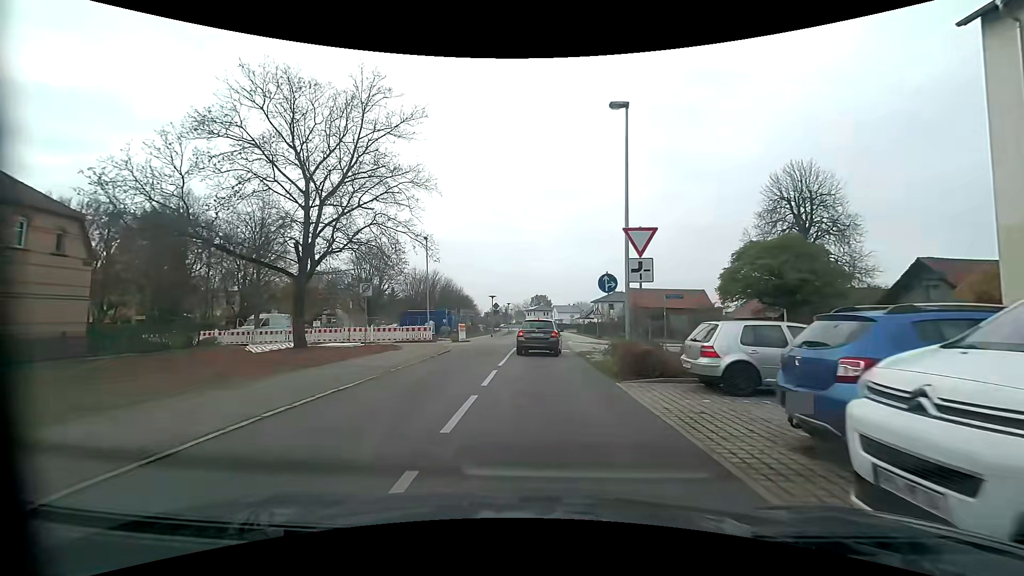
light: Day
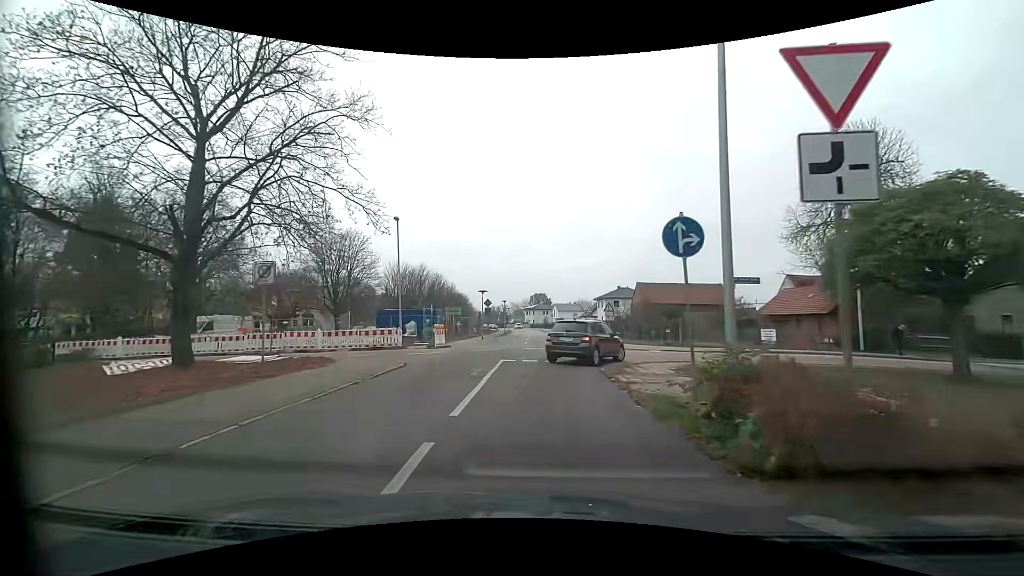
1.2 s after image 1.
(0.0, +8.1) m; 0°
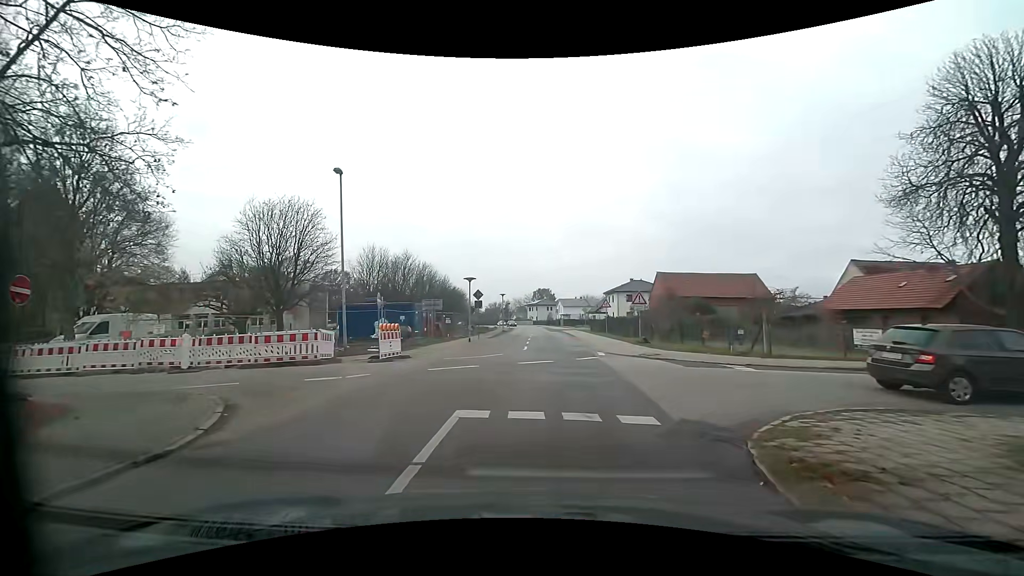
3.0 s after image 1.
(0.0, +9.7) m; 0°
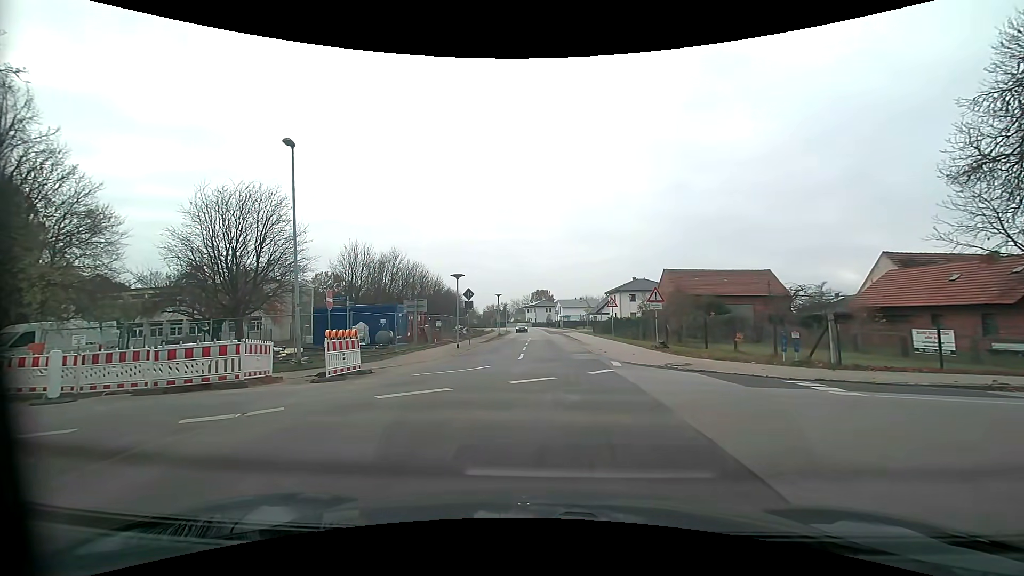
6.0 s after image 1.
(0.0, +3.8) m; +1°
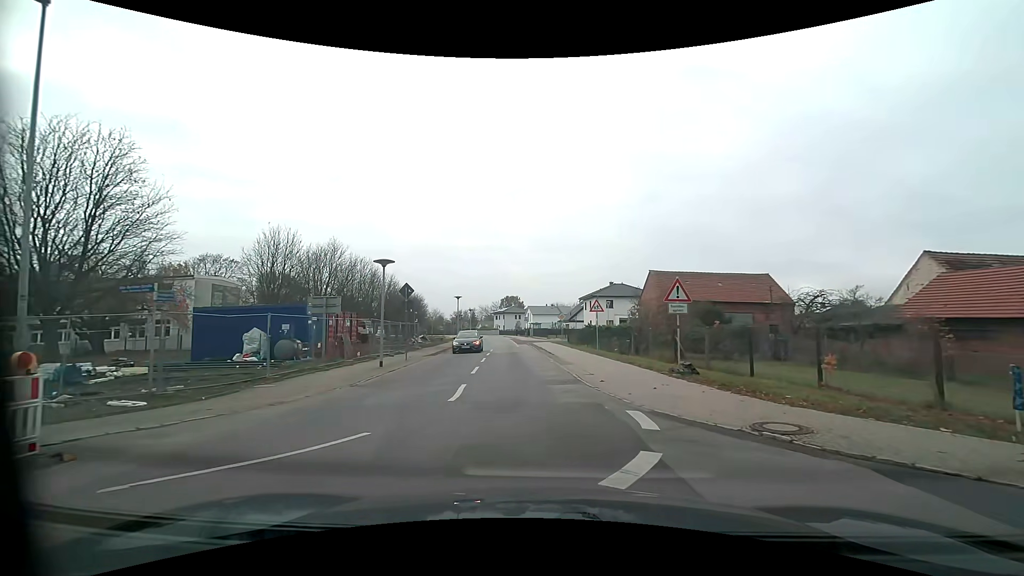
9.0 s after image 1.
(+0.1, +9.6) m; +2°
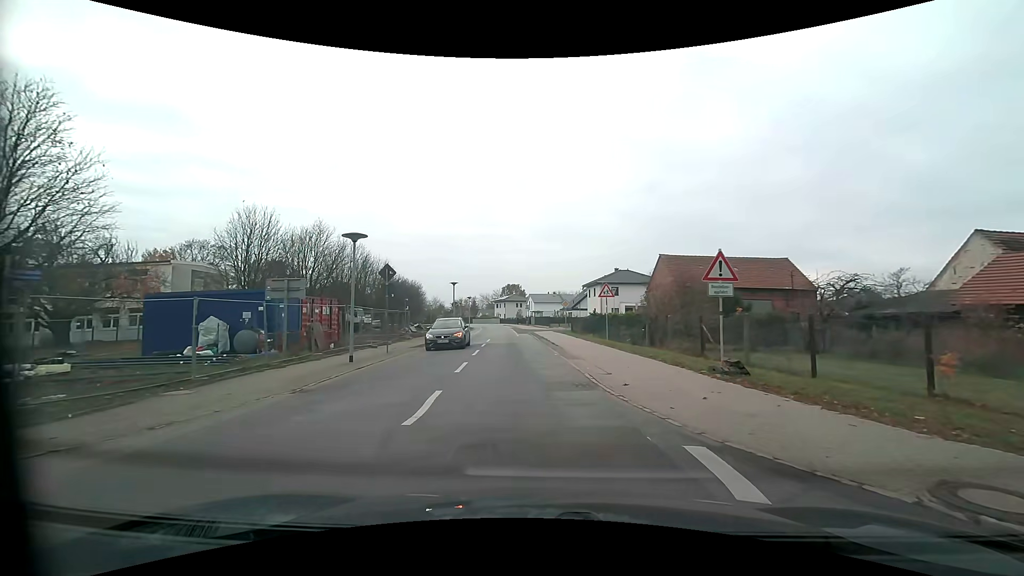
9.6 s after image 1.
(0.0, +3.6) m; 0°
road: residential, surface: asphalt
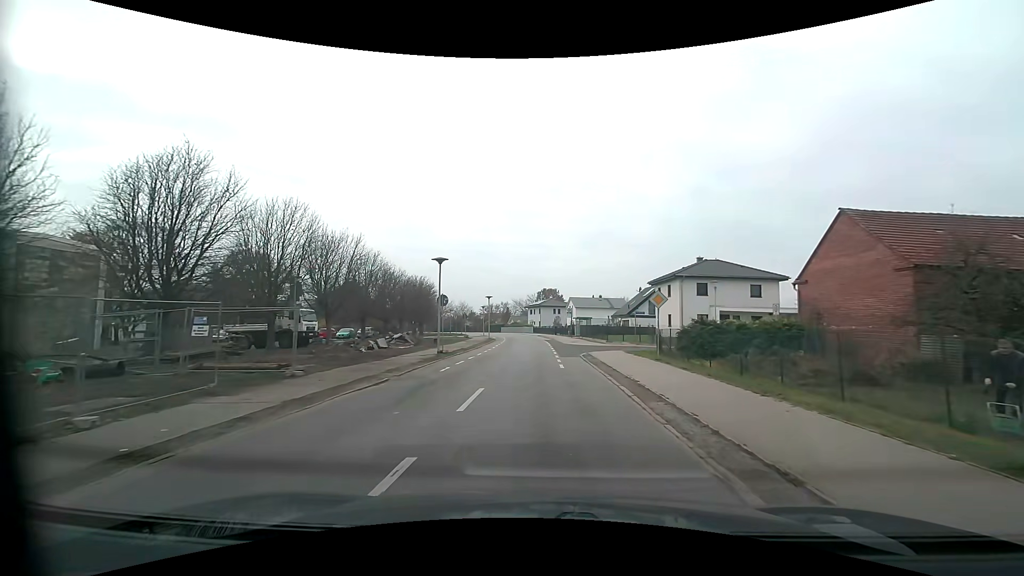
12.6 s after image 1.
(-1.2, +22.4) m; -4°
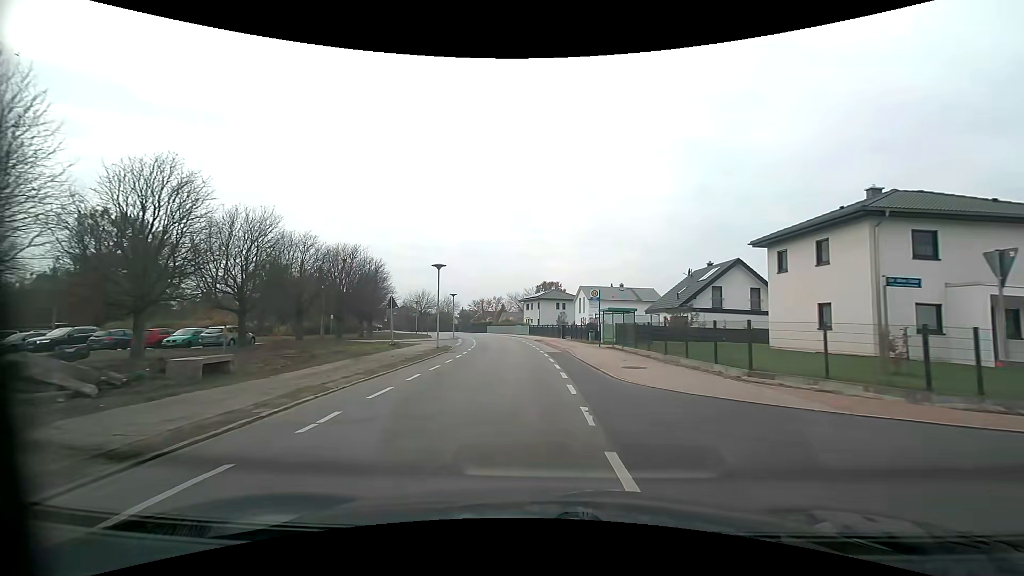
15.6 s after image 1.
(+0.2, +28.2) m; 0°
(0, +10) (0, +20) (0, +30) (-1, +40) (-2, +50) (-4, +60) (-7, +69) (-10, +79) (-14, +88) (-18, +97) m
